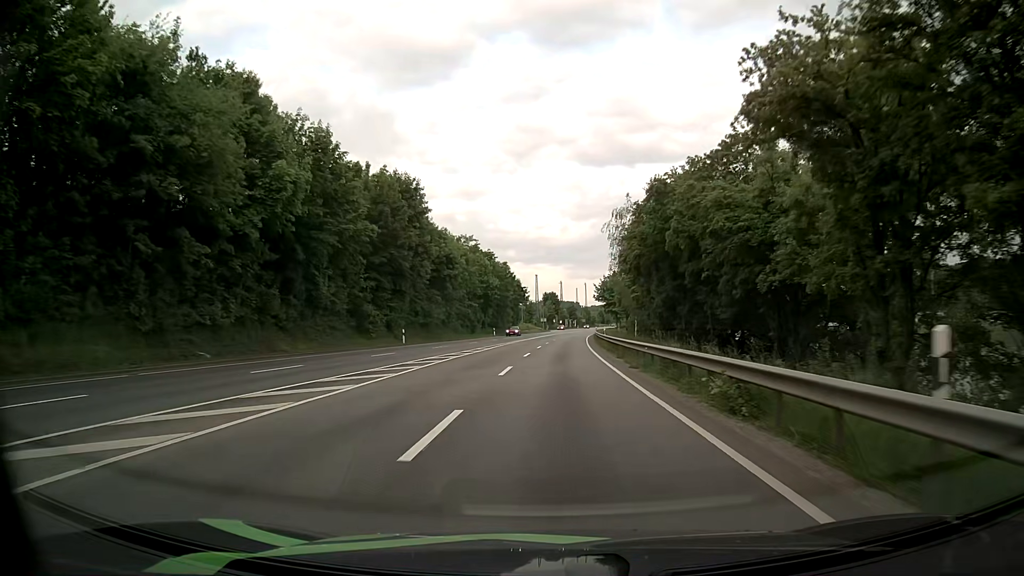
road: primary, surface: asphalt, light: Day
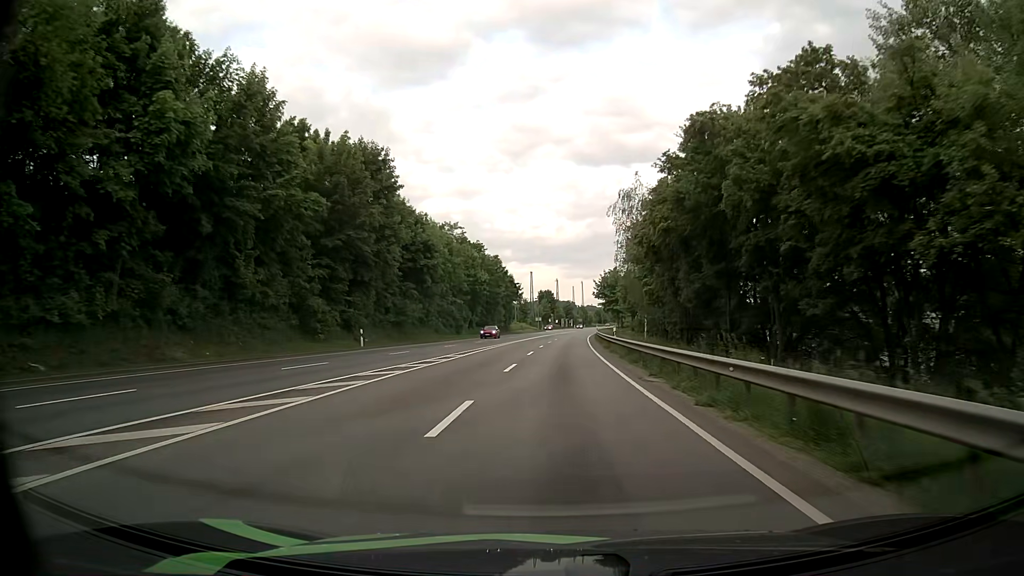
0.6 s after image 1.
(0.0, +10.5) m; +1°
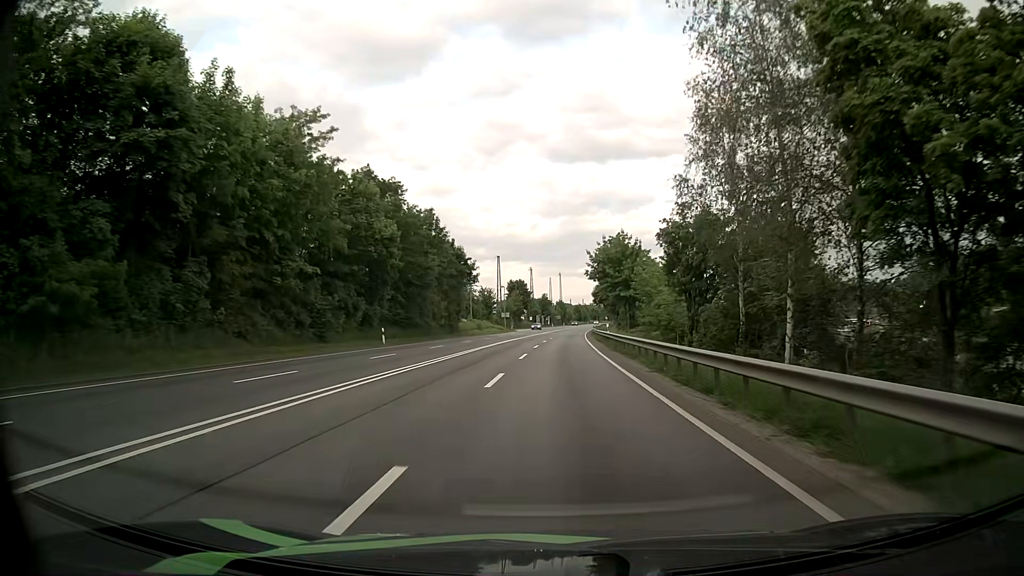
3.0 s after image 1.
(+0.5, +41.9) m; +2°
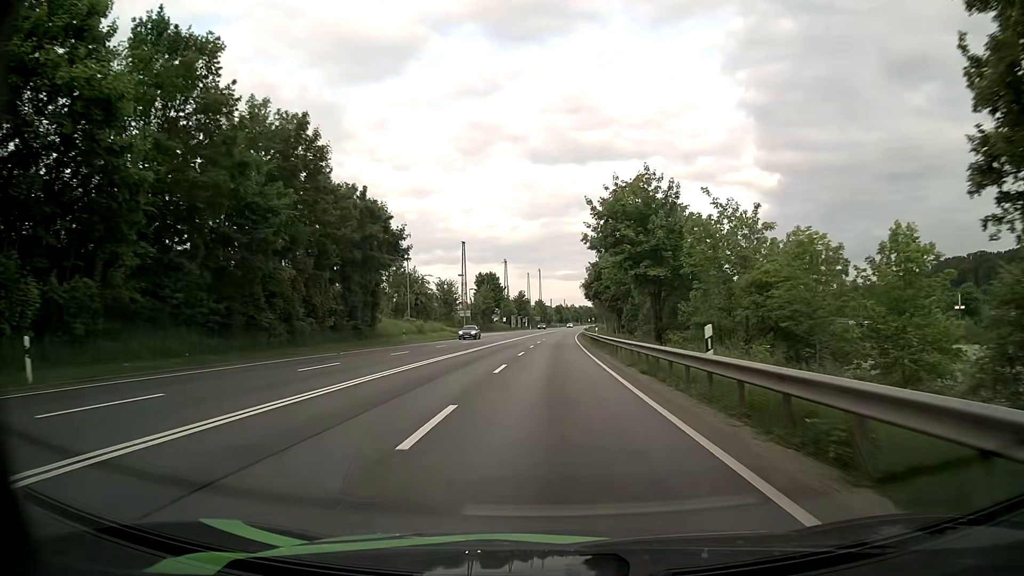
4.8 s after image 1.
(+0.5, +31.1) m; +2°
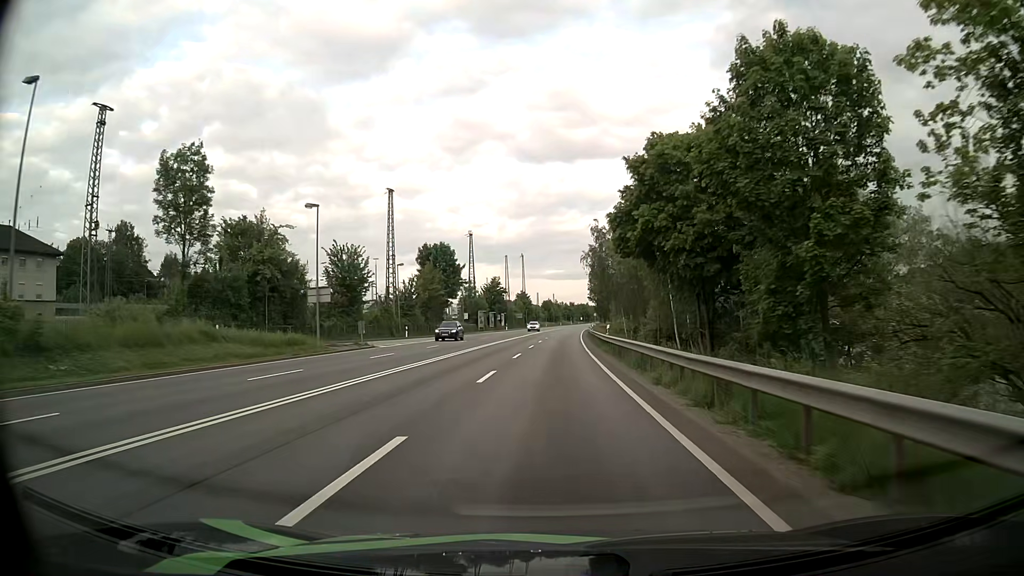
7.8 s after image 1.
(+0.8, +51.4) m; +1°
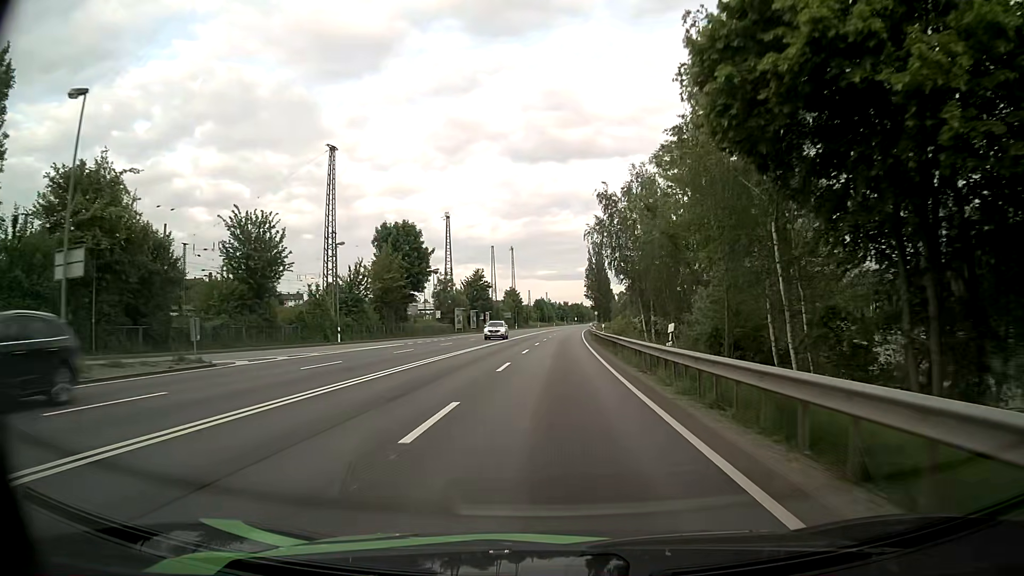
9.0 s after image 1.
(0.0, +20.4) m; 0°
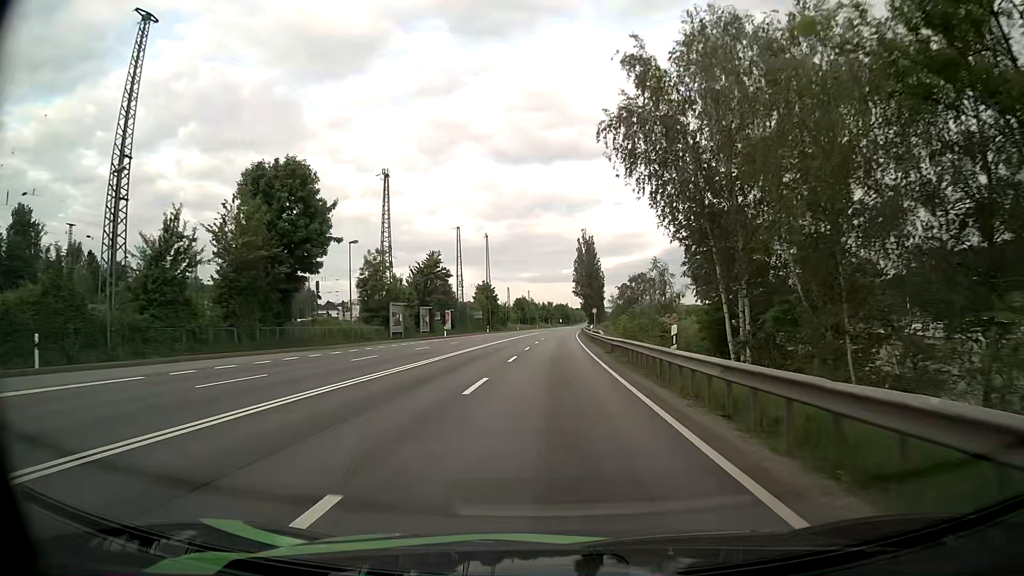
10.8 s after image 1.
(+0.5, +30.5) m; +1°
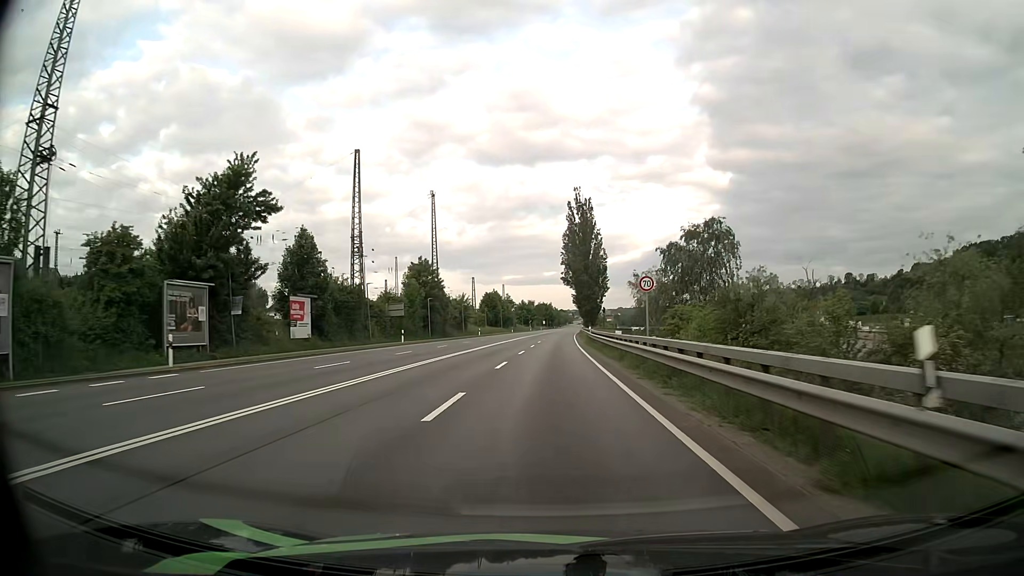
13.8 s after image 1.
(+0.9, +51.8) m; +2°
(0, +10) (0, +20) (0, +30) (0, +40) (0, +50) (+1, +60) (+1, +70) (+1, +80) (+1, +90) (+2, +100) m
